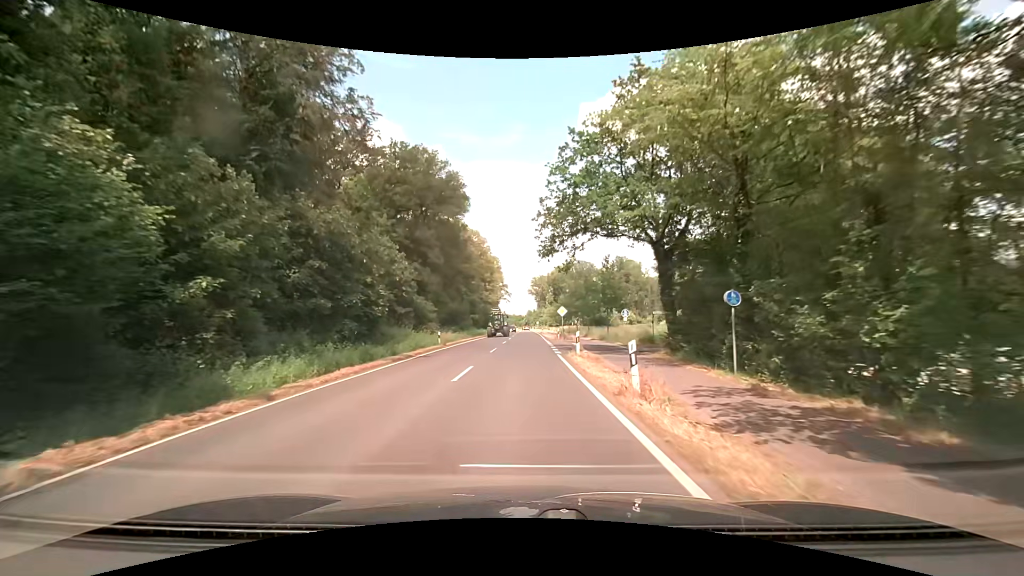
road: secondary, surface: asphalt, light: Day
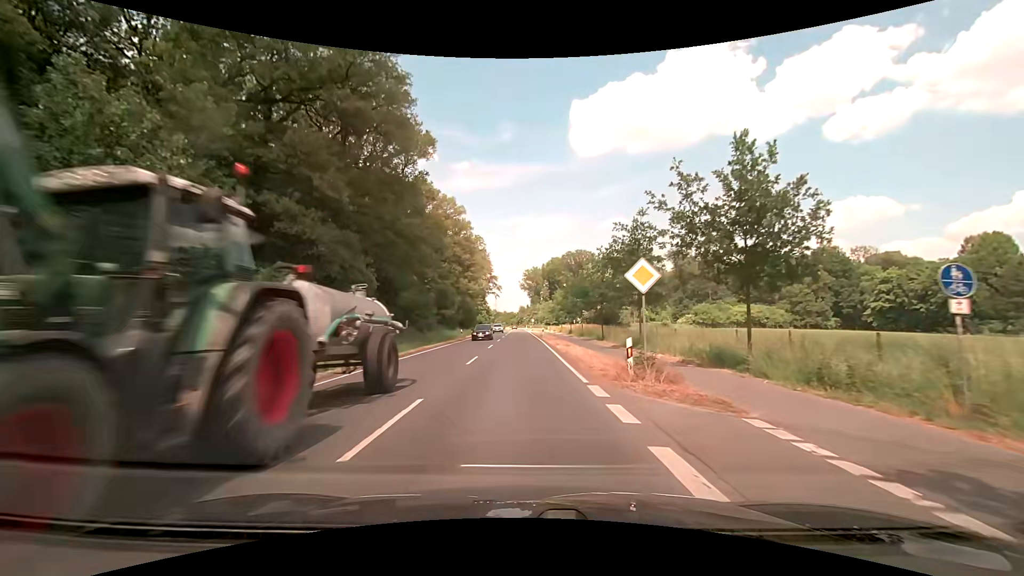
(+0.2, +30.6) m; +1°
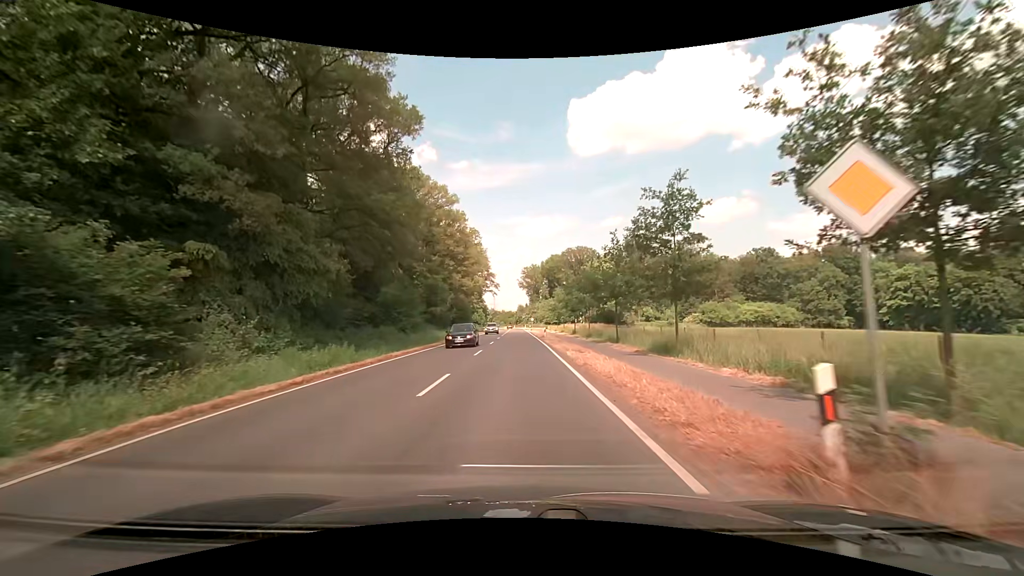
(+0.1, +7.7) m; 0°
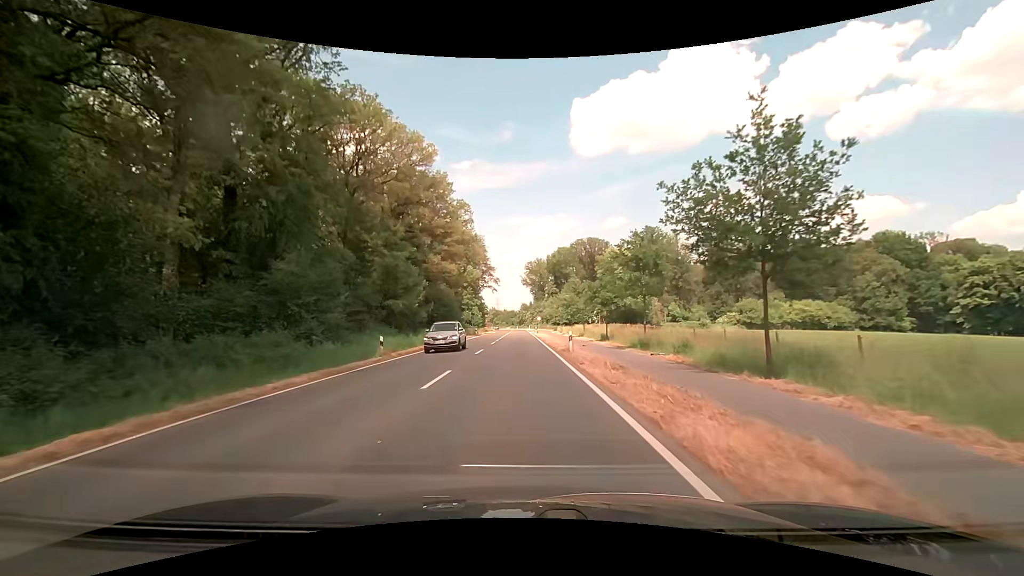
(-0.1, +23.0) m; -1°
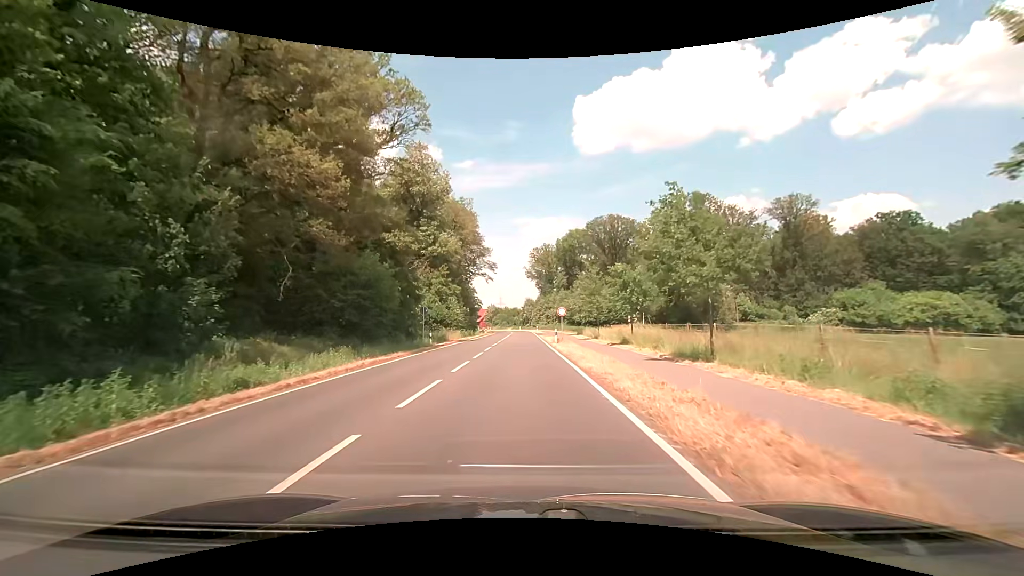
(-0.2, +38.5) m; -1°
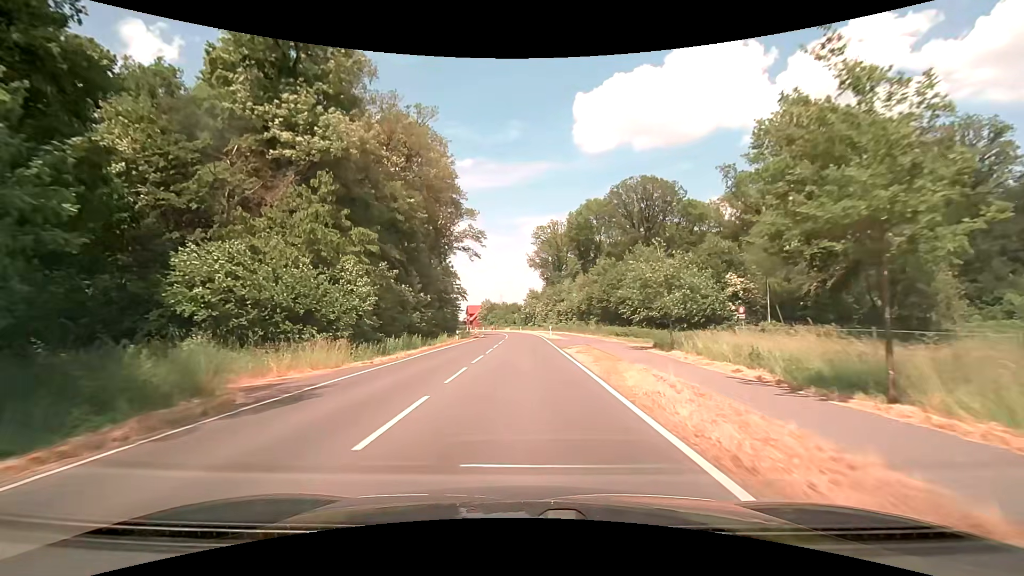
(-0.1, +38.8) m; 0°
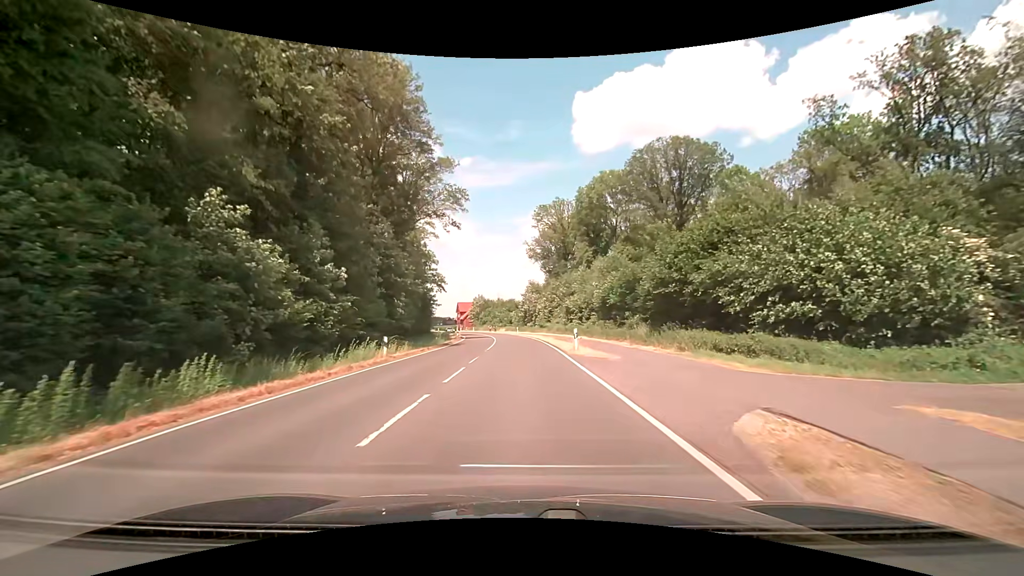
(+0.2, +24.1) m; 0°
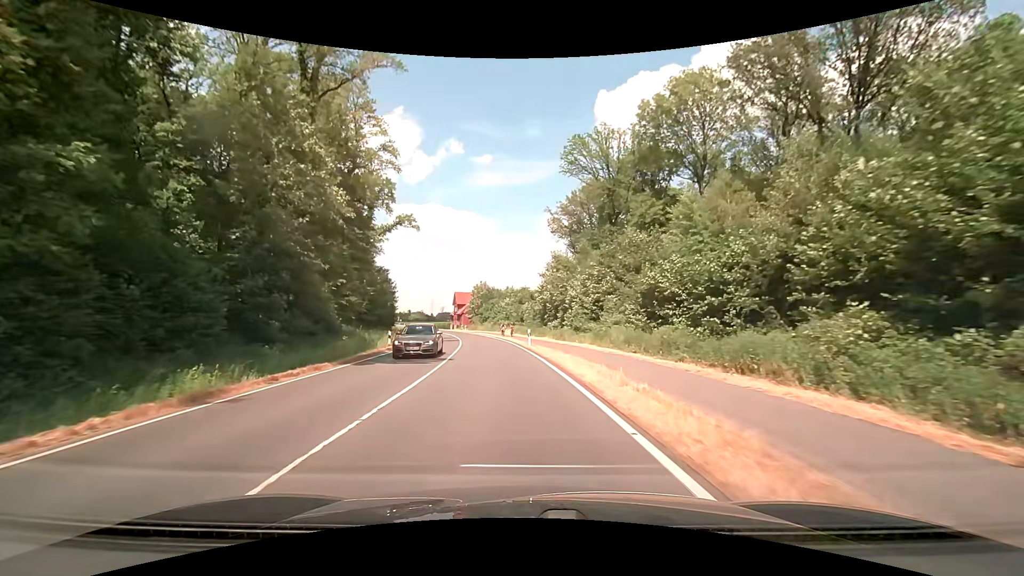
(-0.1, +42.2) m; -2°
(0, +10) (-1, +20) (-2, +30) (-3, +40) (-4, +50) (-6, +60) (-8, +69) (-10, +79) (-13, +89) (-16, +98) m
